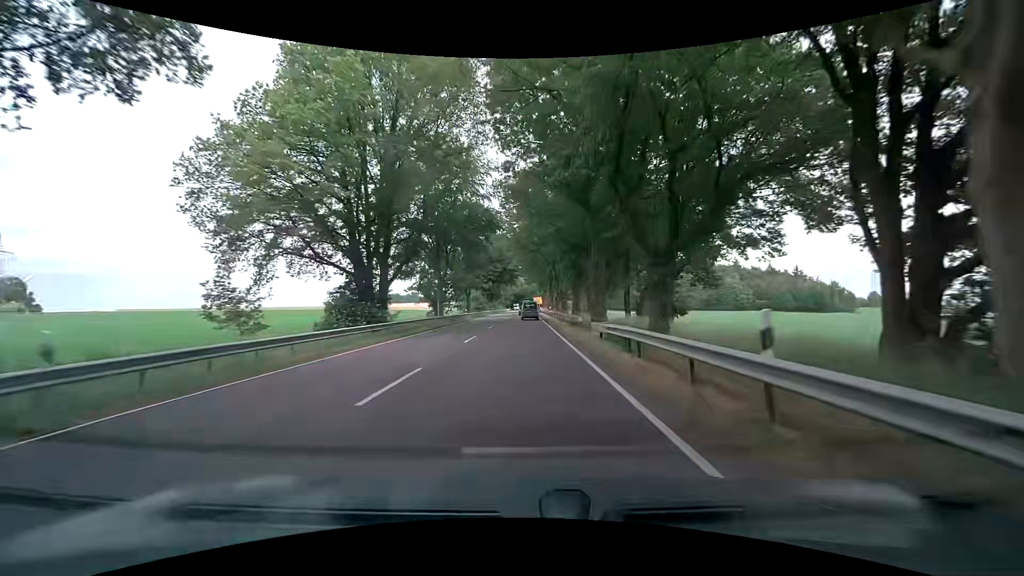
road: primary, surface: asphalt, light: Day
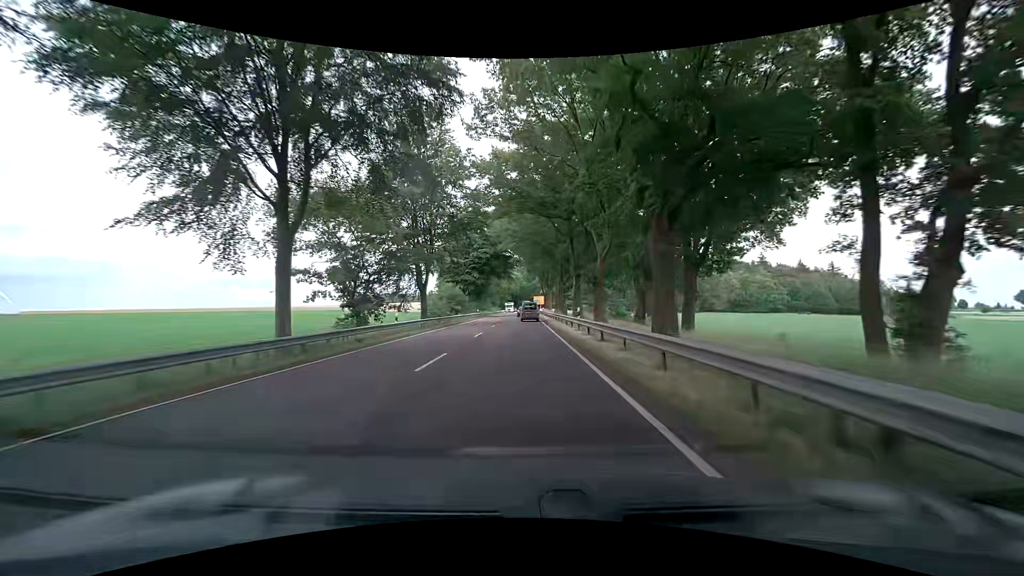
(+0.2, +32.1) m; +1°
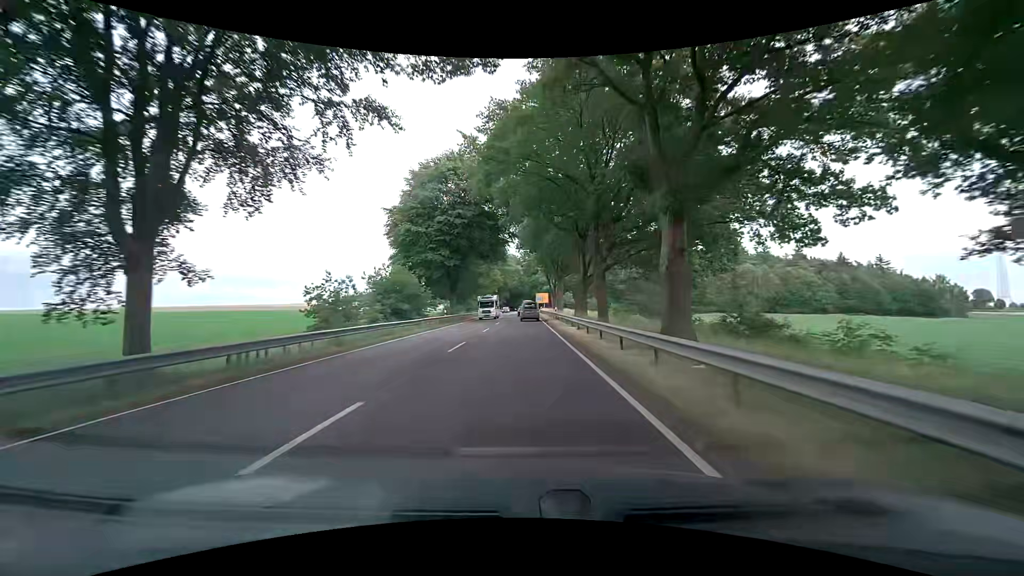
(-0.1, +31.6) m; 0°
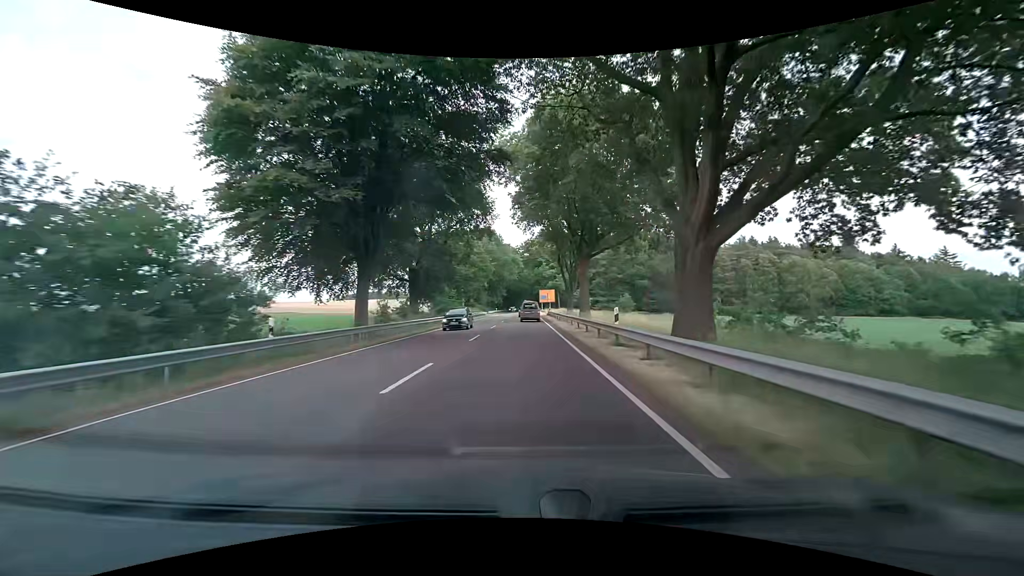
(0.0, +31.1) m; 0°
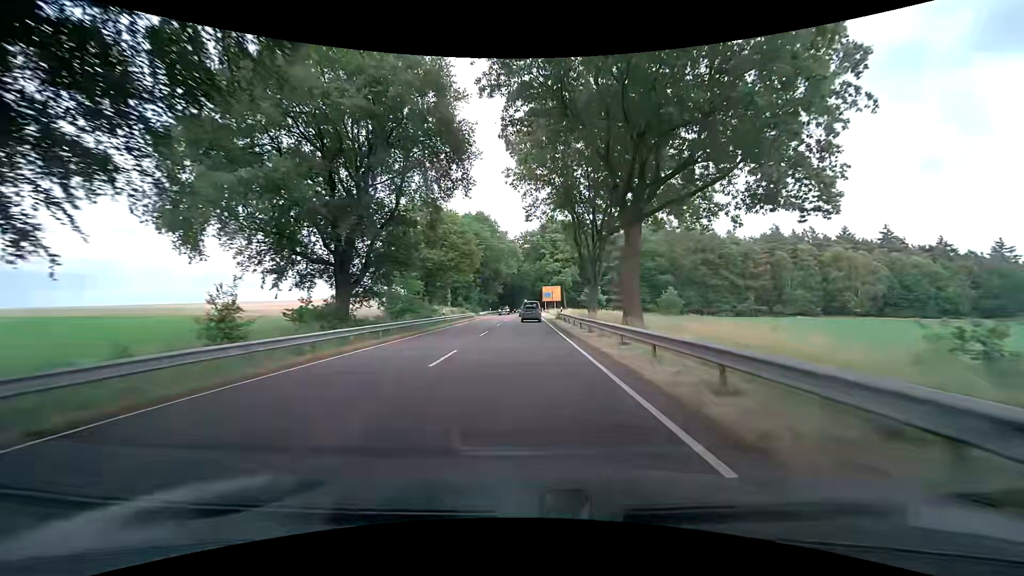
(+0.1, +20.4) m; 0°
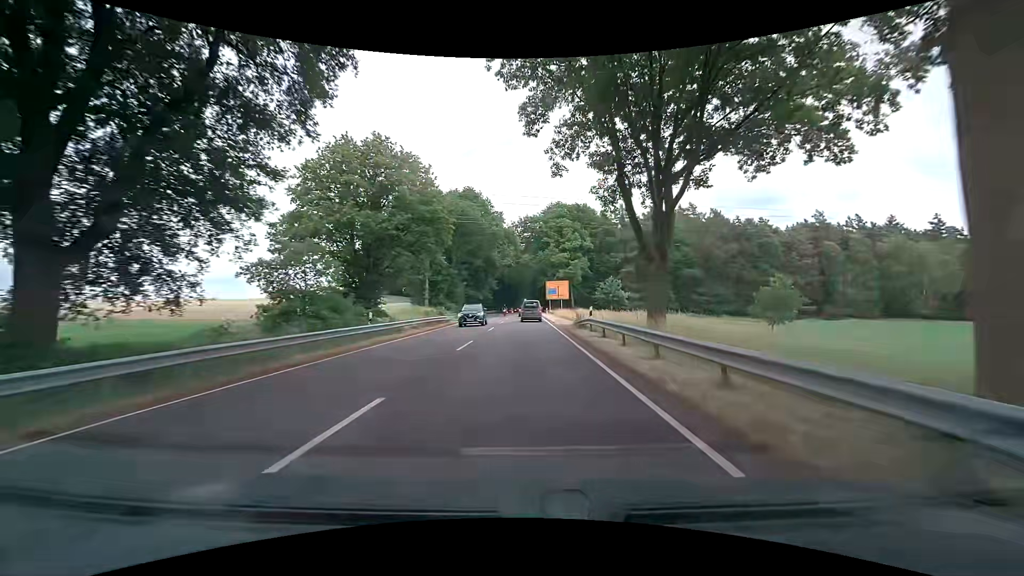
(0.0, +20.0) m; 0°
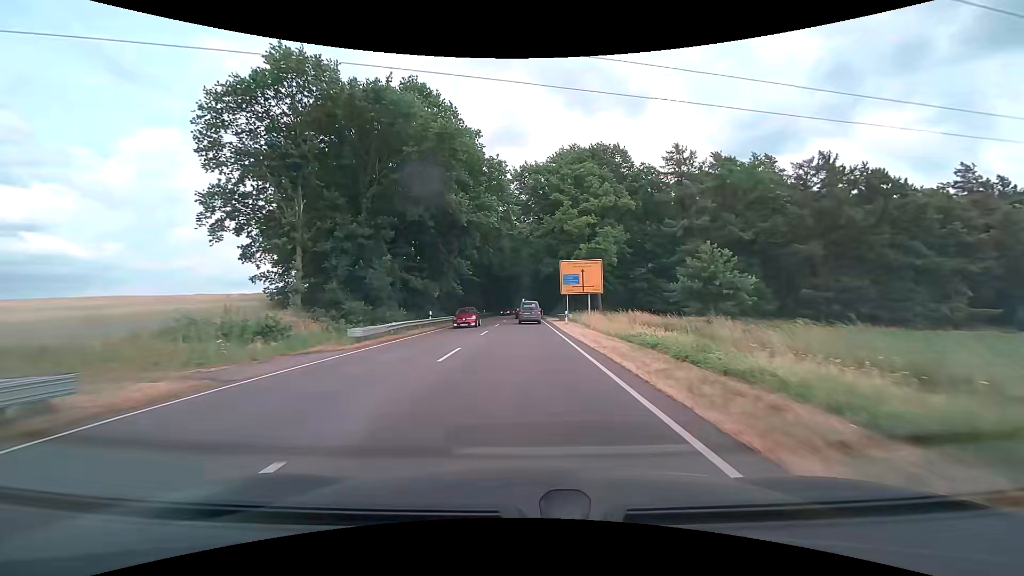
(+0.3, +38.8) m; 0°
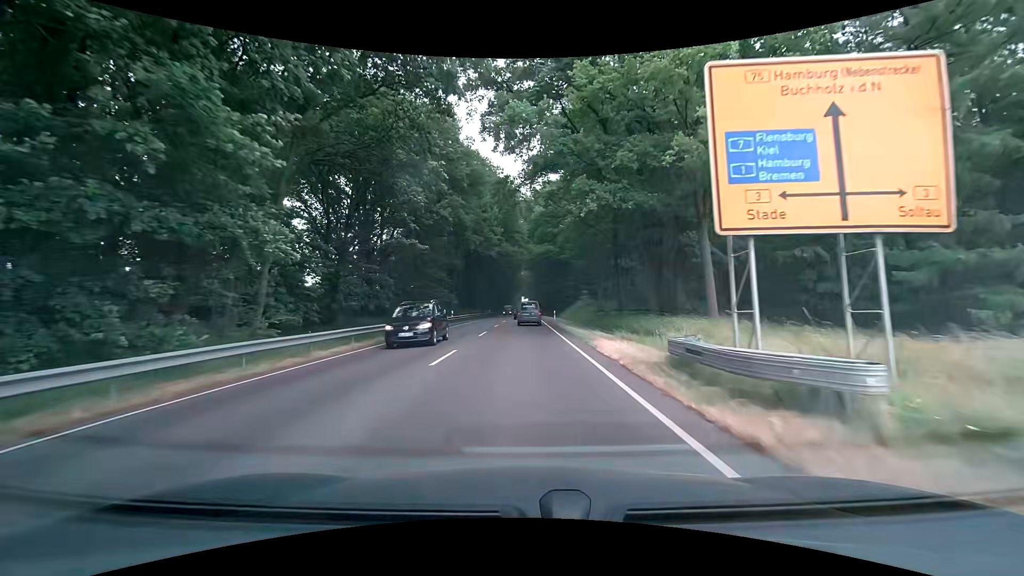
(0.0, +36.8) m; 0°
(0, +10) (0, +20) (0, +30) (0, +40) (0, +50) (0, +60) (0, +70) (0, +80) (0, +90) (0, +100) m
